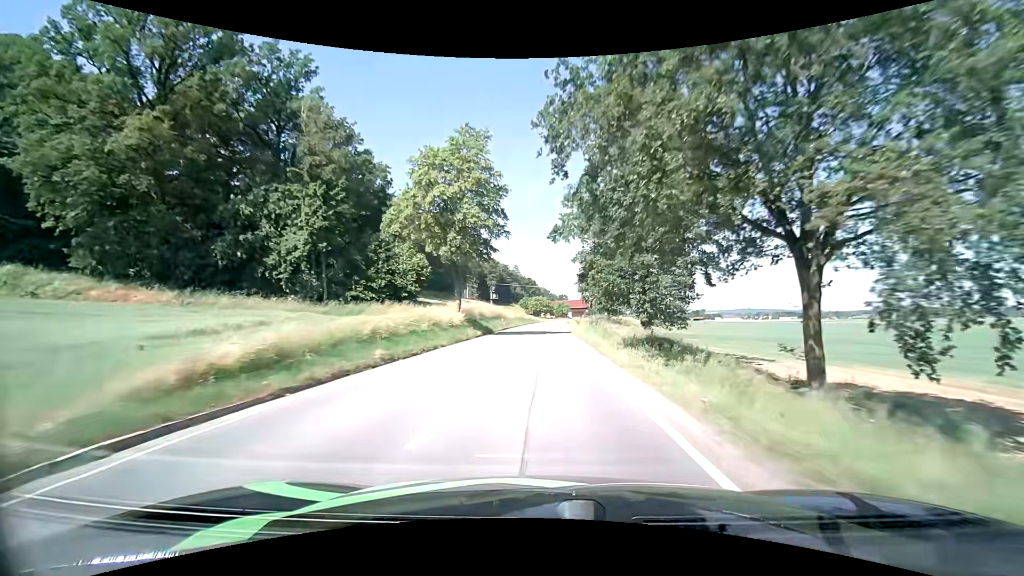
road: secondary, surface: asphalt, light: Day
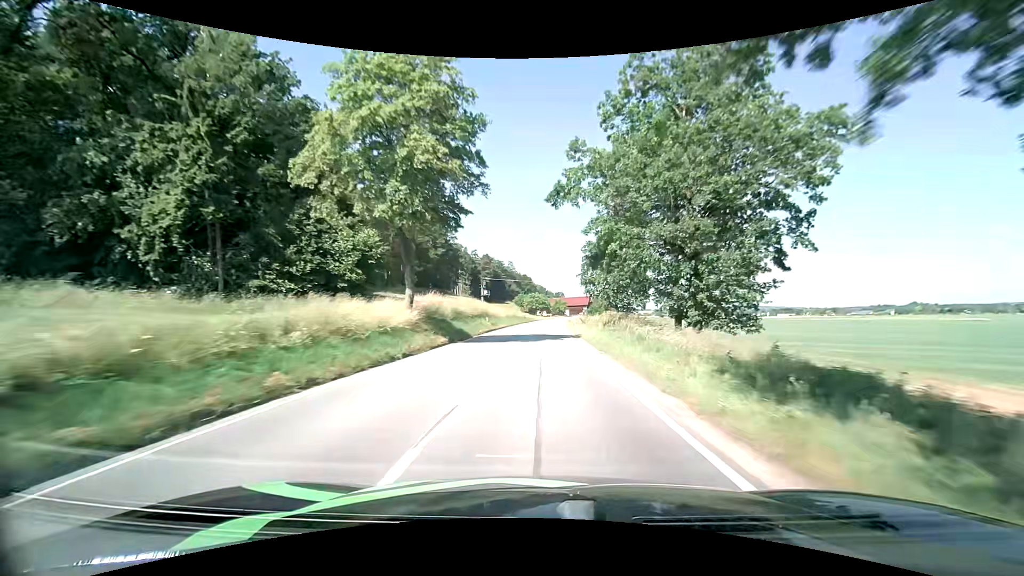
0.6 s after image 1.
(0.0, +12.8) m; +1°
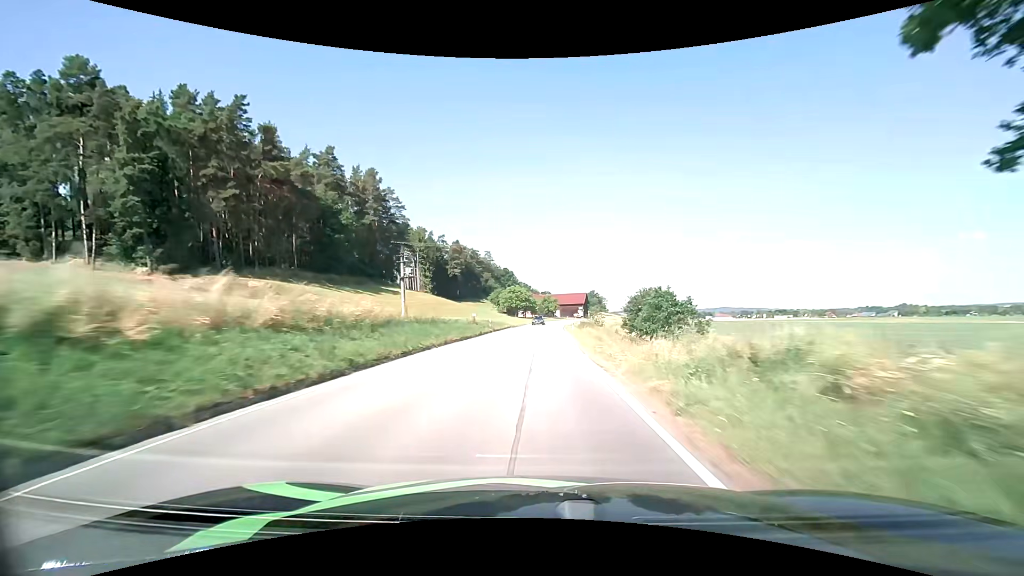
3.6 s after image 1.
(+1.0, +62.9) m; +1°
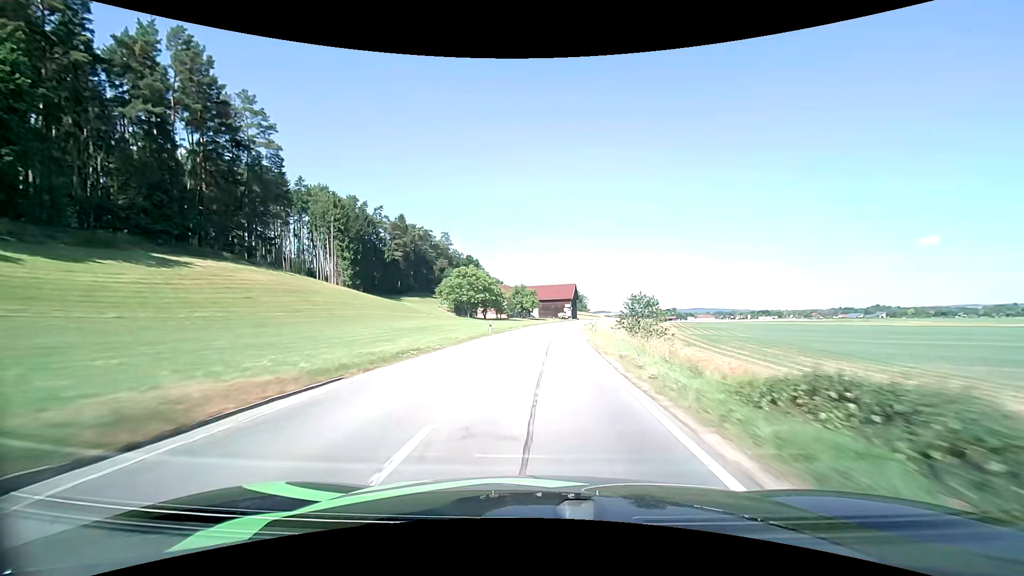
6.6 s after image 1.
(+1.5, +63.9) m; +3°
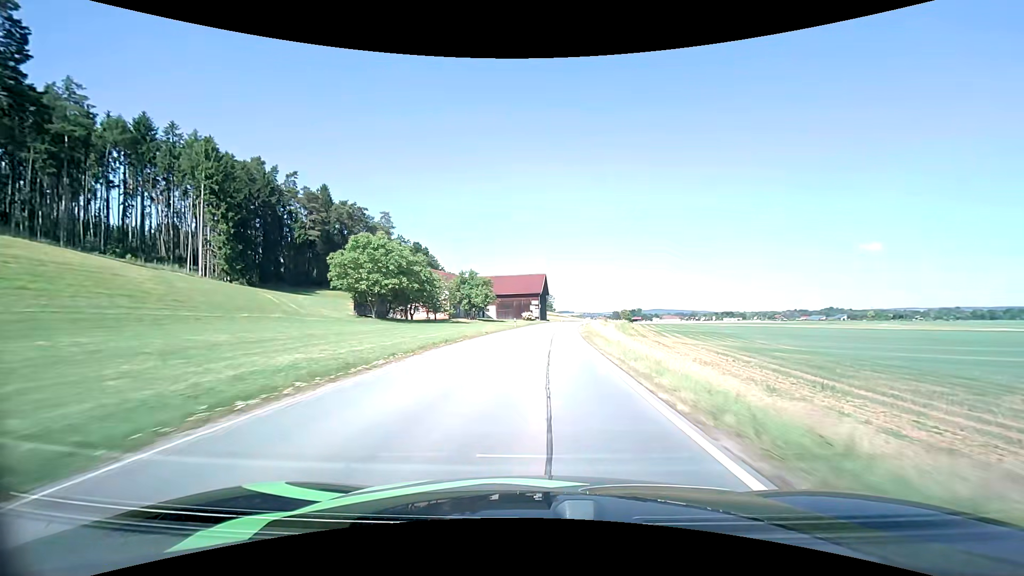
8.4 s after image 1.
(+1.4, +39.0) m; +4°
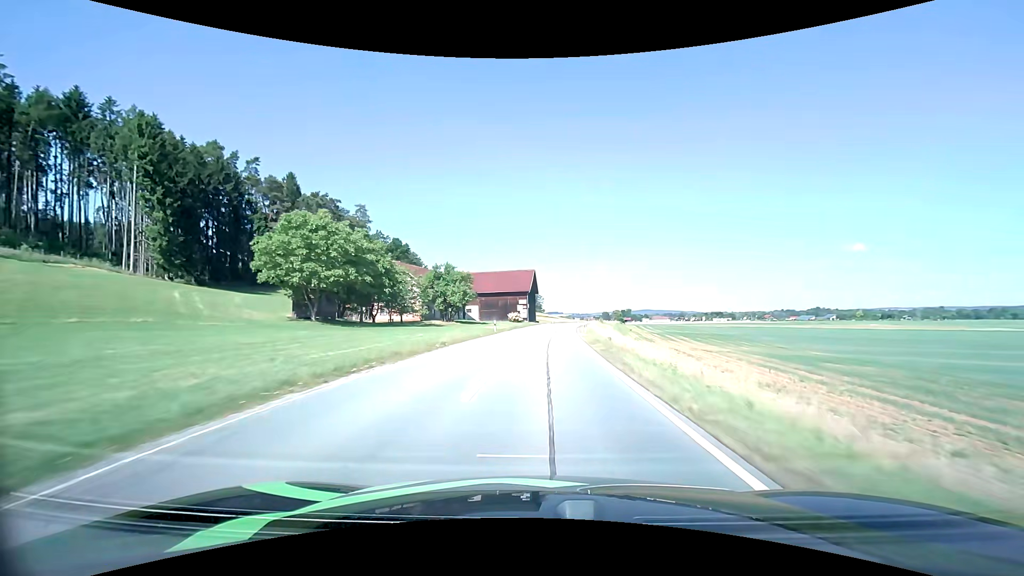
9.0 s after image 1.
(+0.2, +13.0) m; +1°
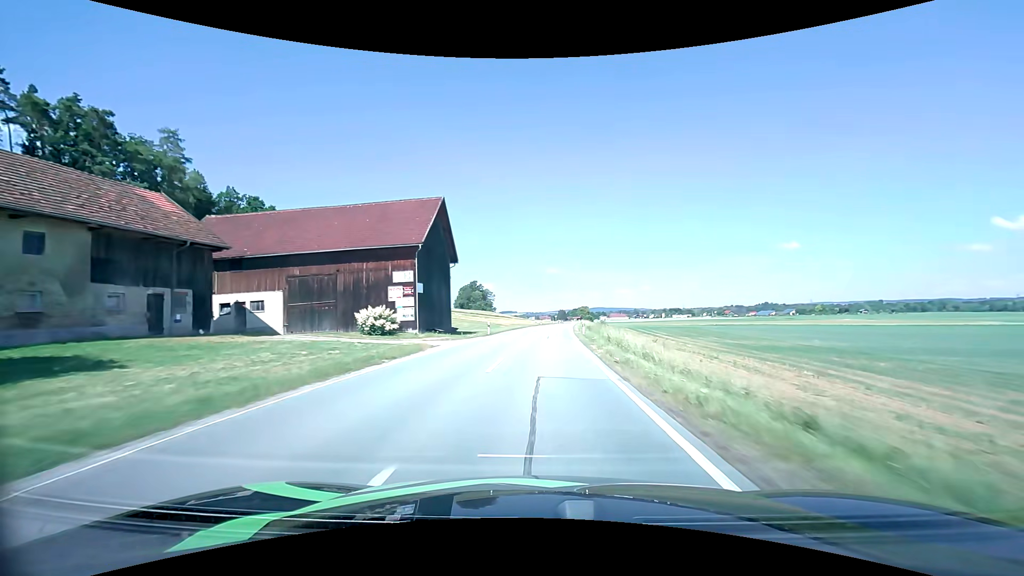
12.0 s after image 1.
(+3.3, +64.9) m; +5°
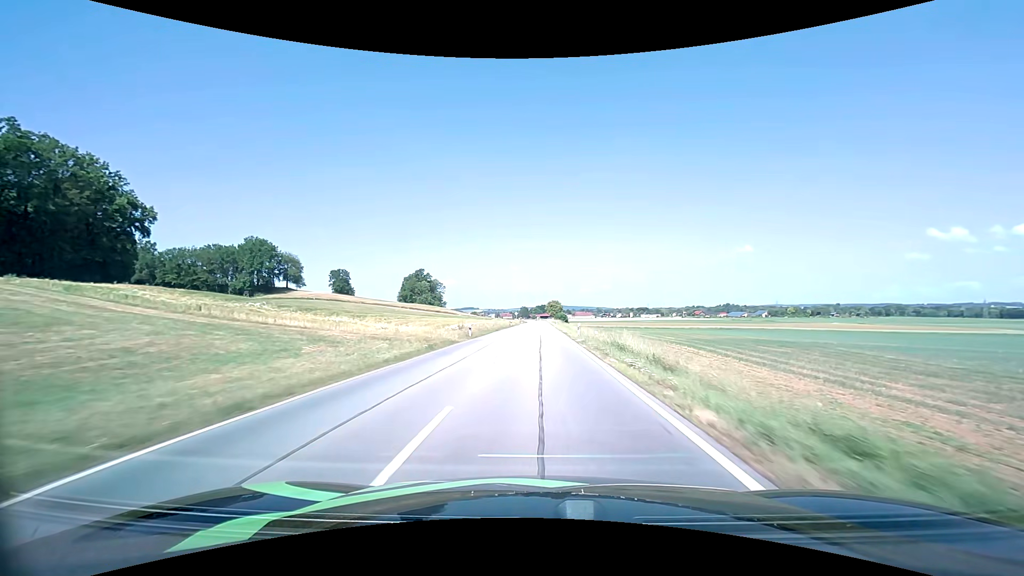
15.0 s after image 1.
(+2.5, +66.0) m; +4°
(0, +10) (0, +20) (0, +30) (0, +40) (0, +50) (0, +60) (0, +70) (0, +80) (0, +90) (0, +100) m
